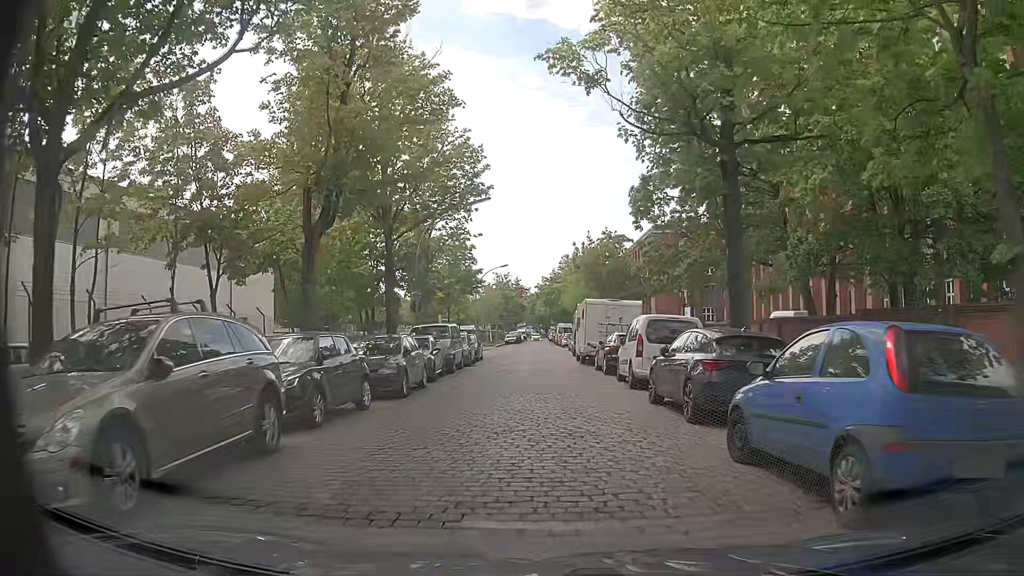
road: unclassified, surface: sett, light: Day
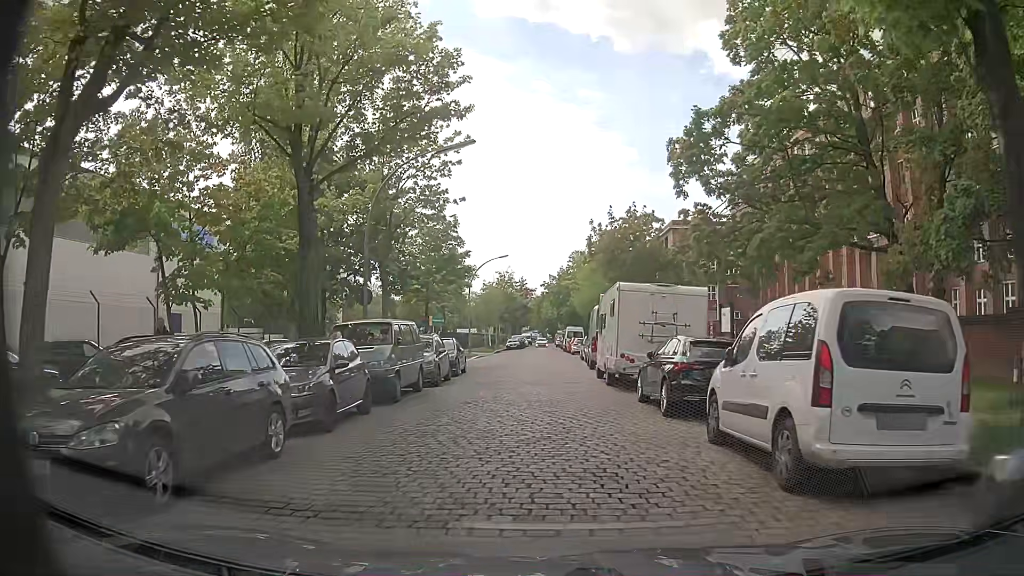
(-0.1, +10.5) m; -1°
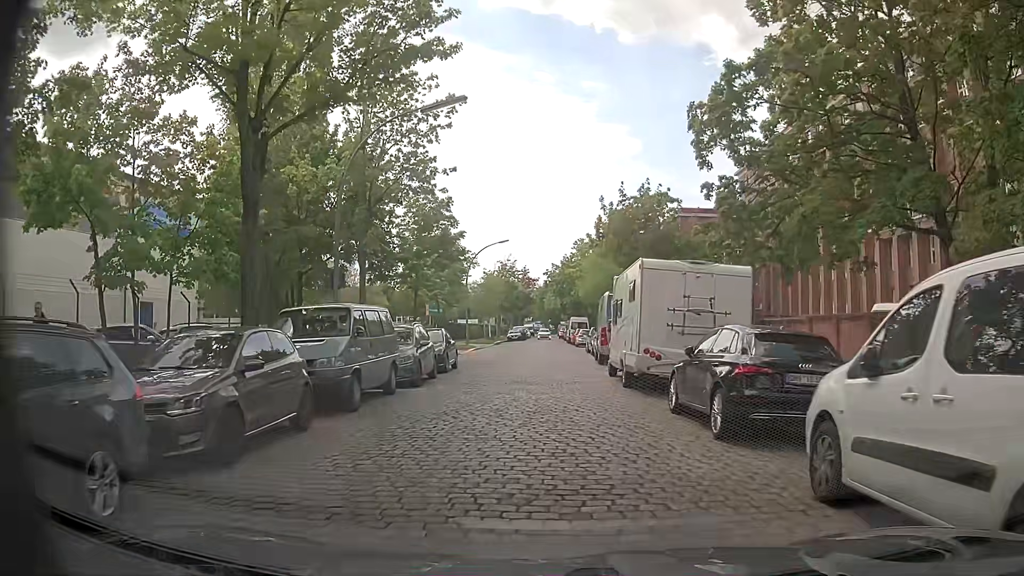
(0.0, +3.5) m; -2°
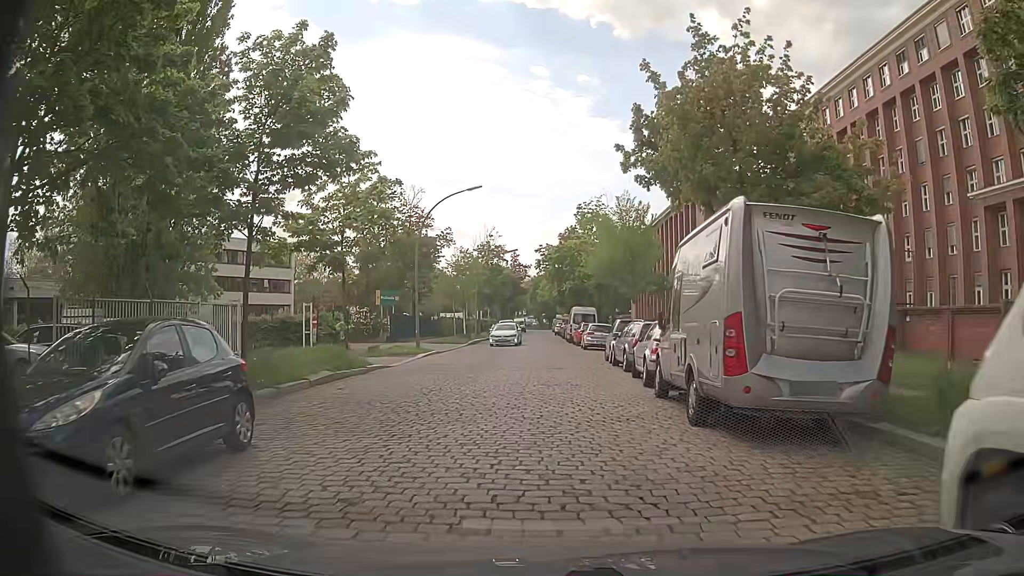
(+0.7, +17.3) m; +3°
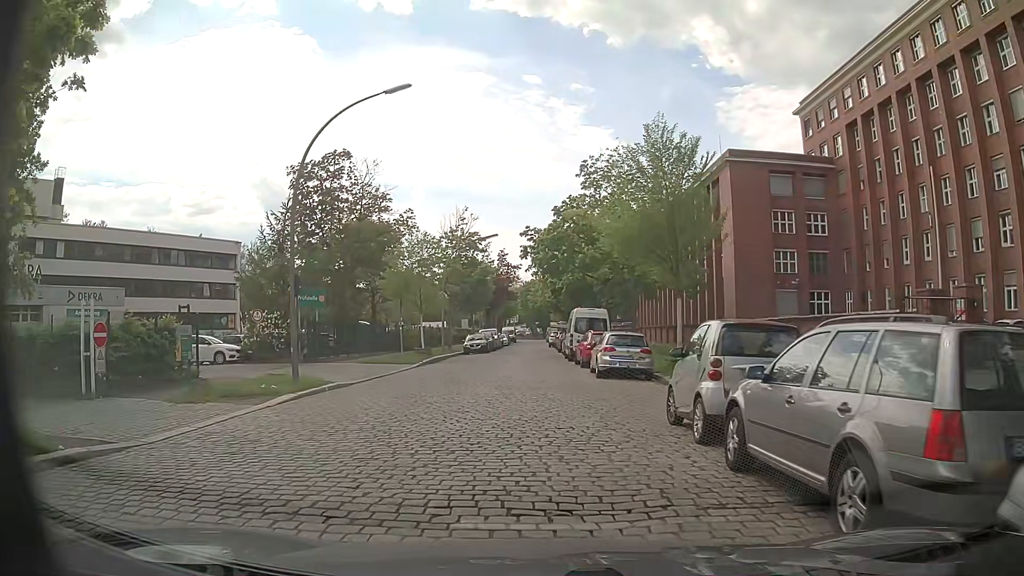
(+0.2, +15.0) m; -1°
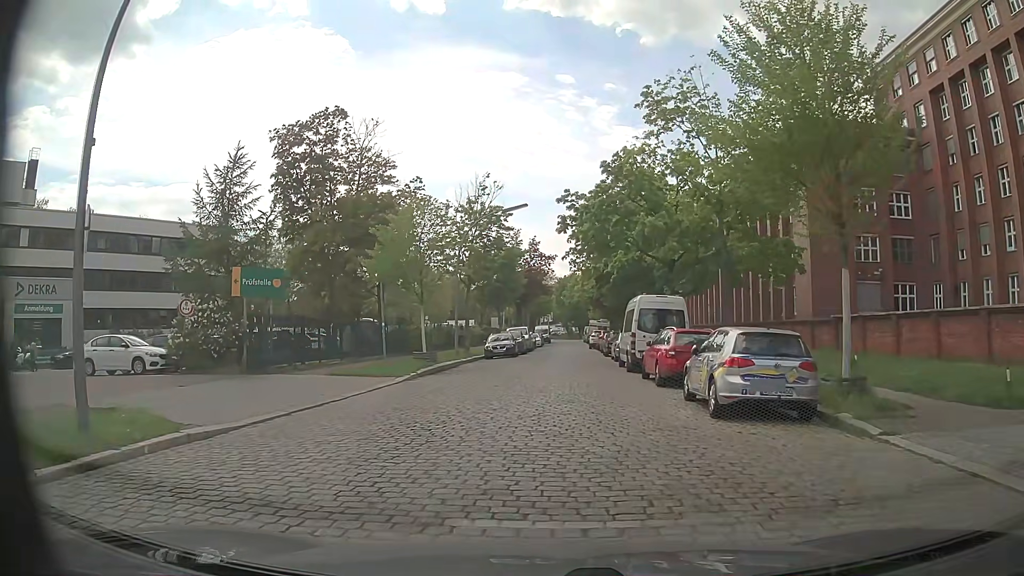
(-0.2, +10.2) m; -2°
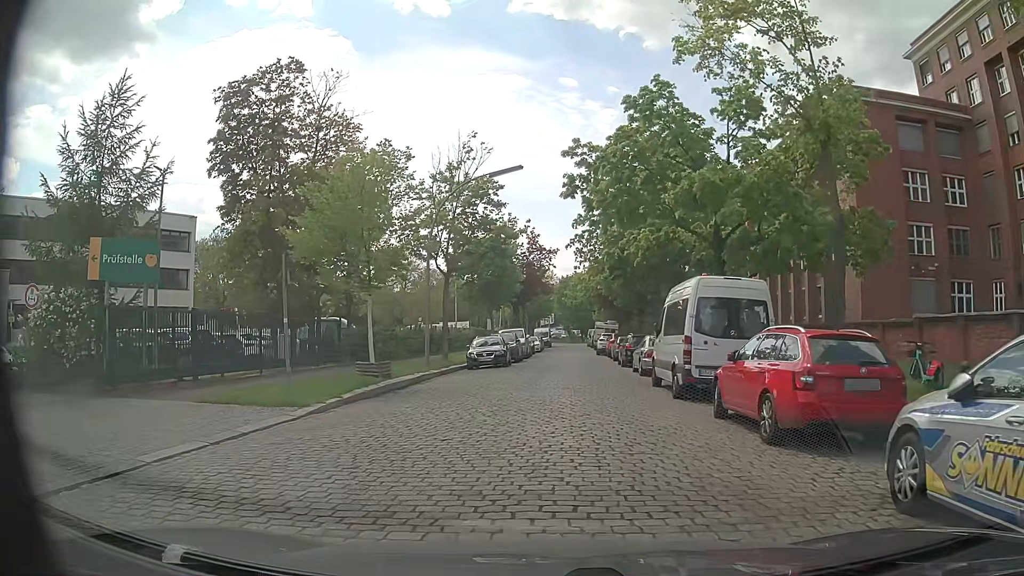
(0.0, +8.5) m; 0°
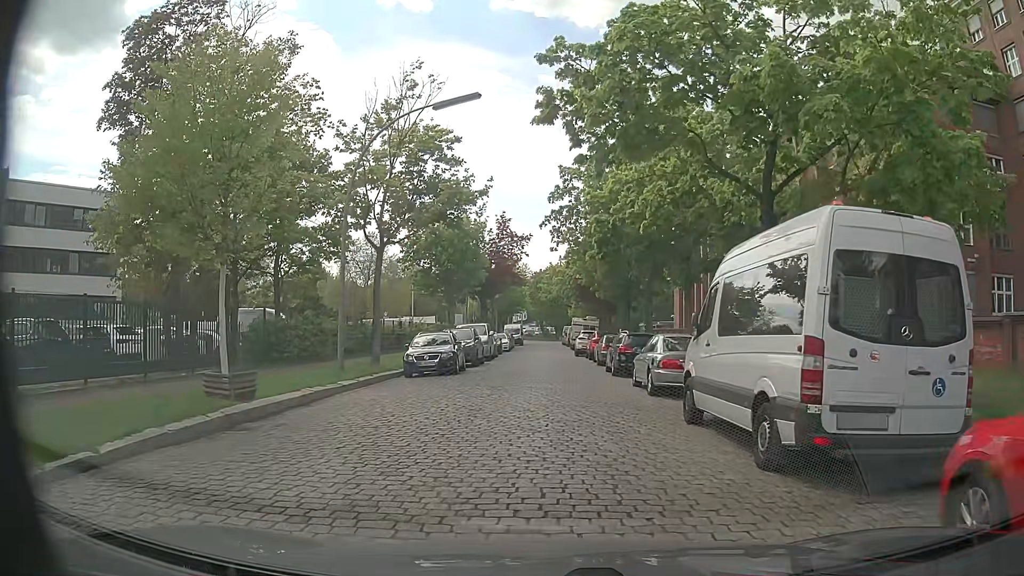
(+0.3, +8.0) m; +3°
(0, +10) (0, +20) (0, +30) (0, +40) (0, +50) (0, +60) (0, +70) (0, +80) (0, +90) (0, +100) m
